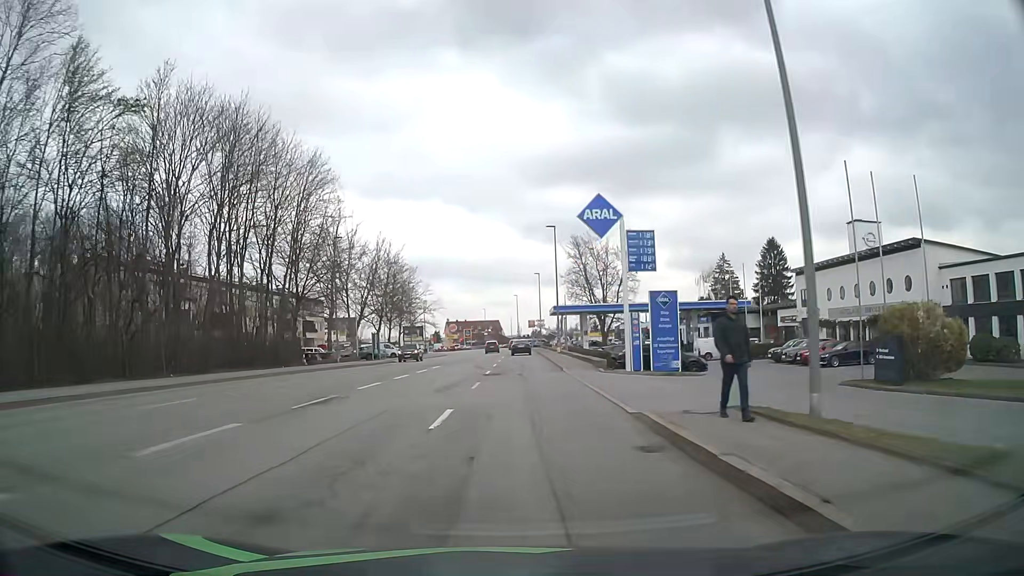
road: tertiary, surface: asphalt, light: Day
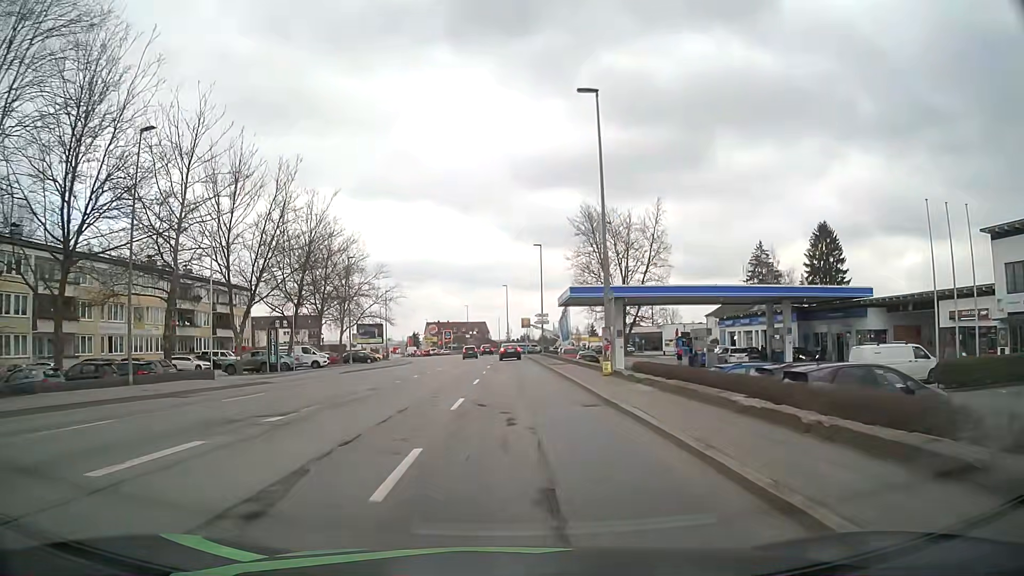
(+0.4, +30.9) m; +1°
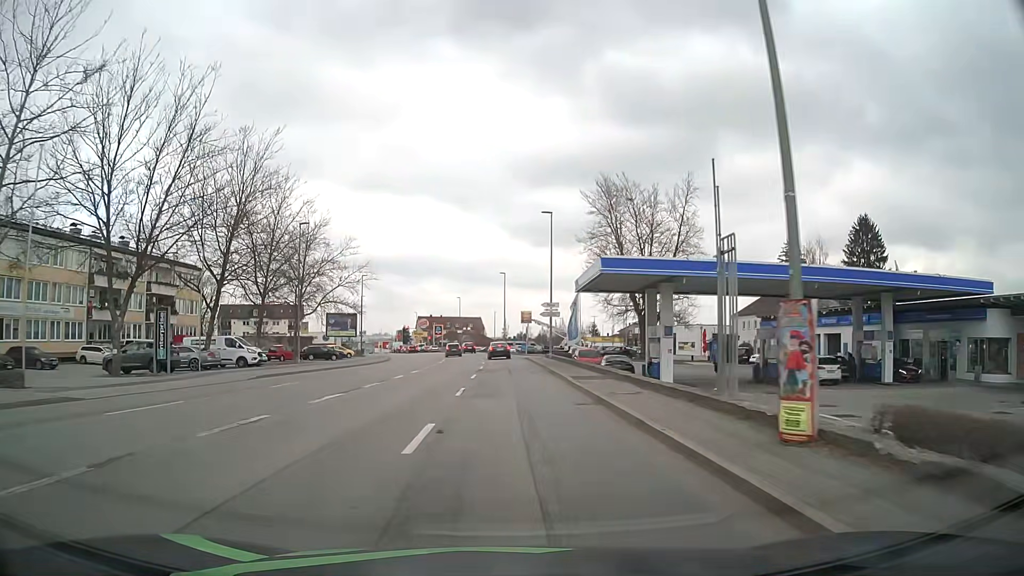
(0.0, +15.4) m; 0°
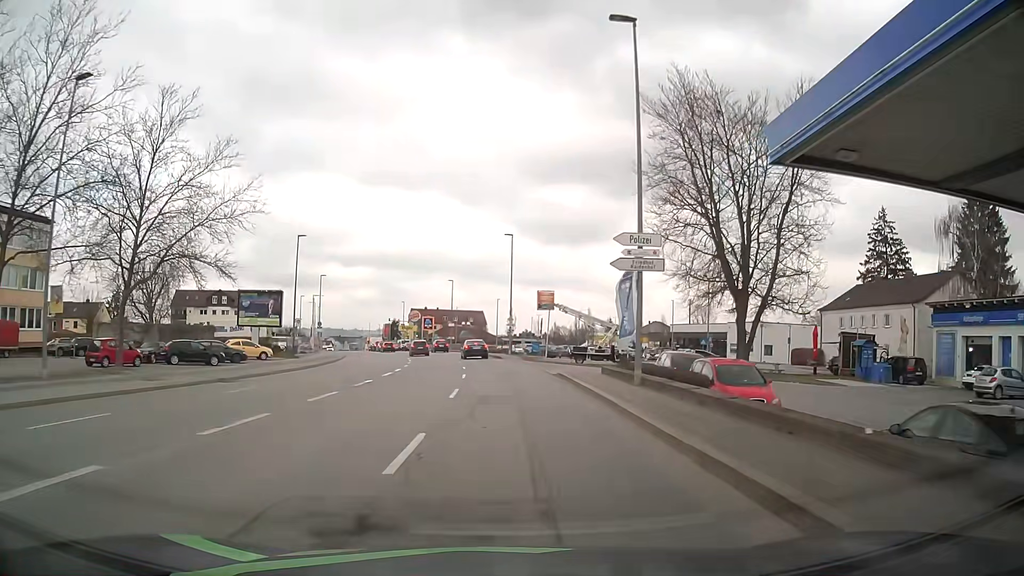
(+0.1, +29.7) m; 0°
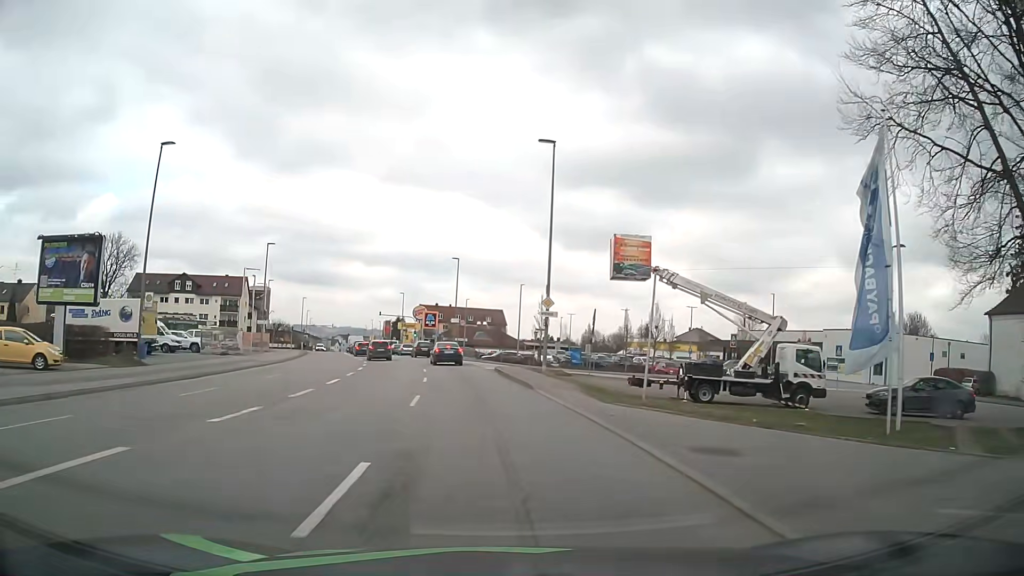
(-0.3, +28.1) m; -2°
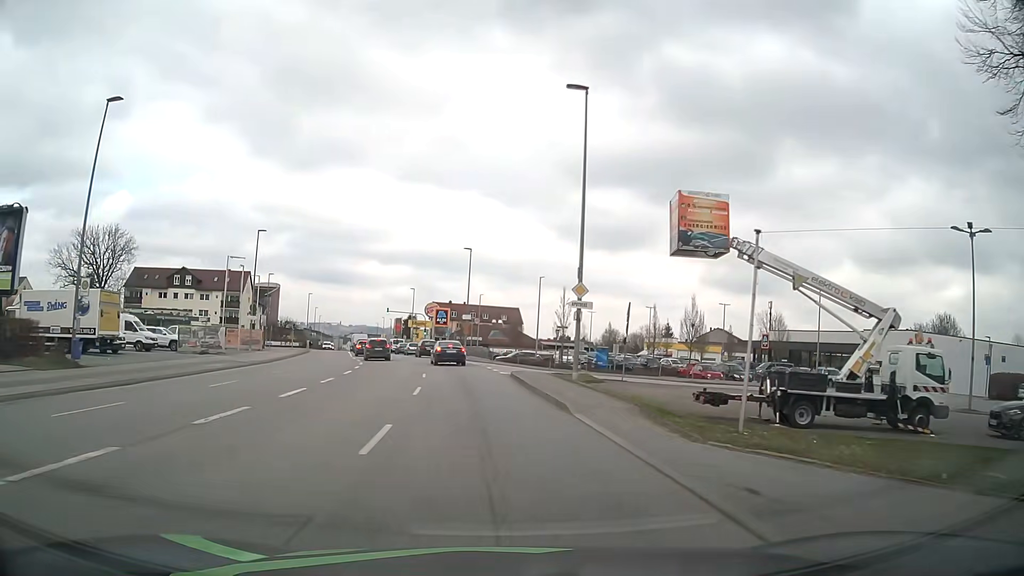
(-0.1, +6.5) m; -1°
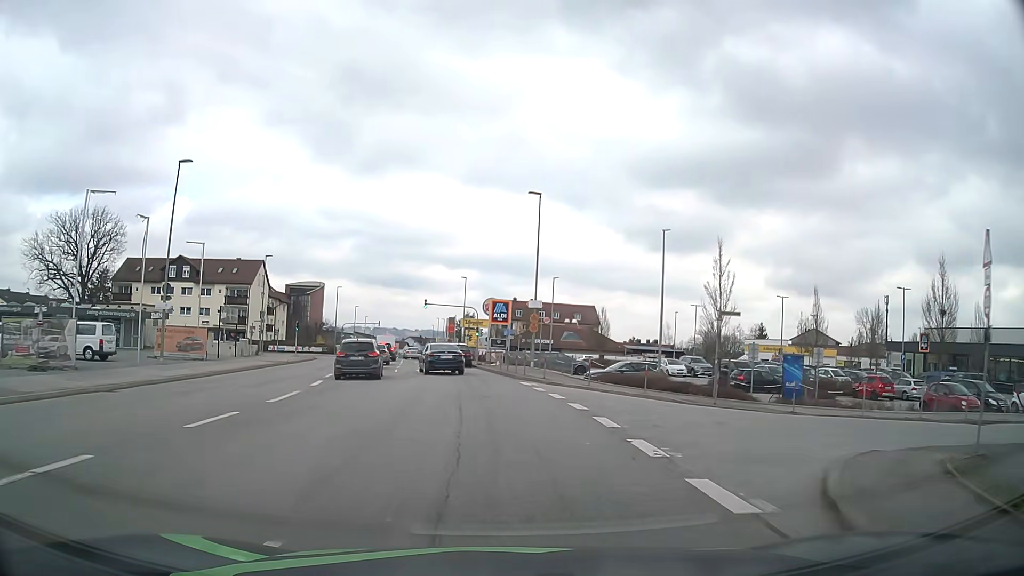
(-1.2, +24.7) m; -6°
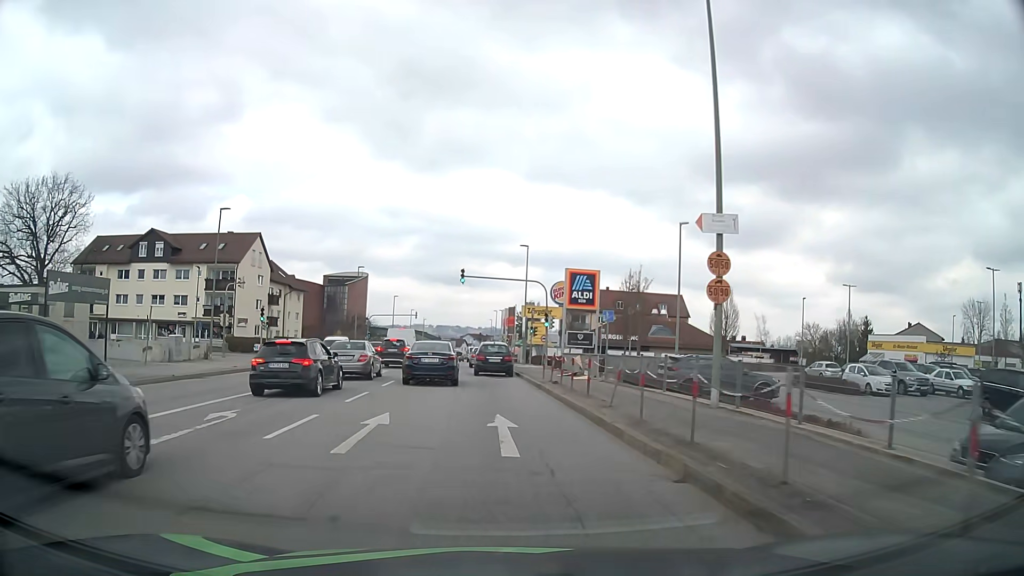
(-1.0, +25.1) m; -5°
(0, +10) (0, +20) (-1, +30) (-1, +40) (-2, +50) (-2, +60) (-3, +70) (-3, +80) (-4, +90) (-5, +100) m
